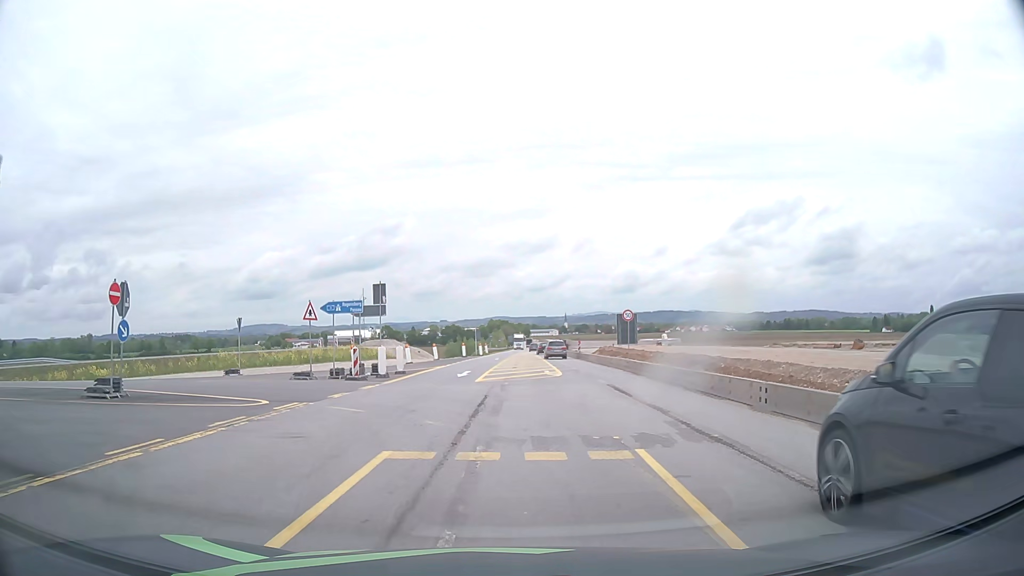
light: Day
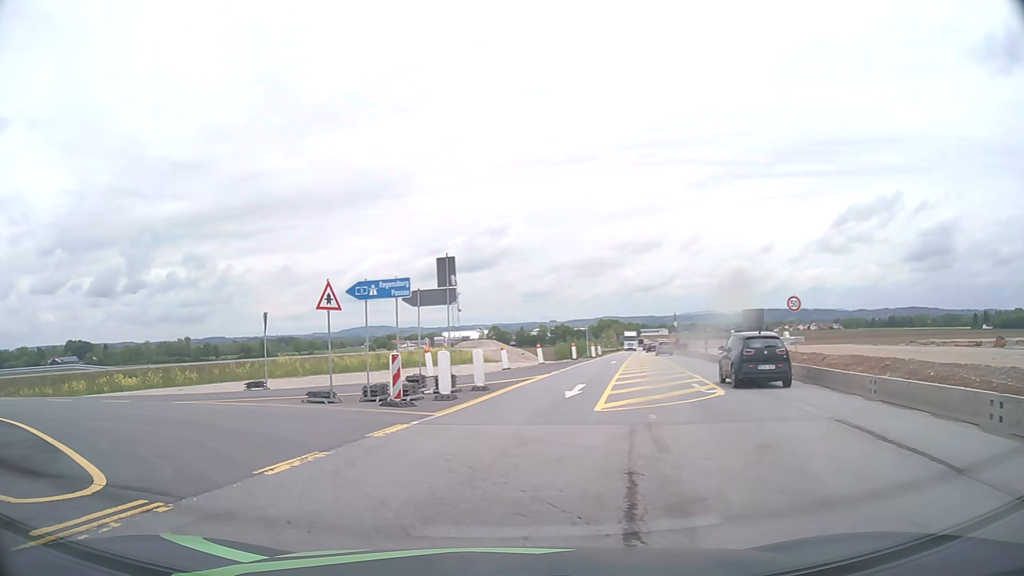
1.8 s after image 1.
(-0.3, +9.9) m; -8°
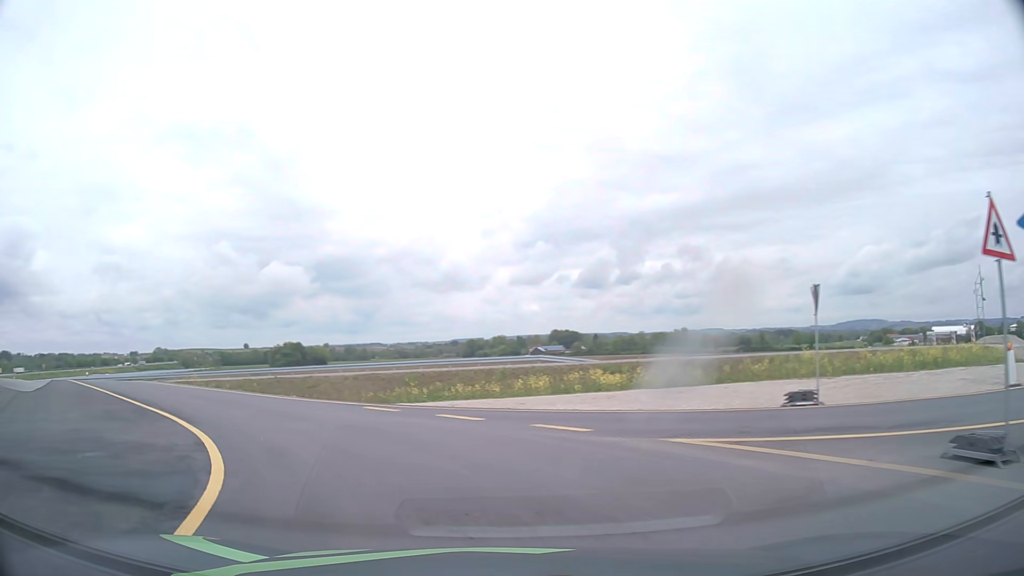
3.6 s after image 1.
(-3.4, +9.0) m; -42°
(-3, +10) (-8, +18) (-15, +25) (-21, +33) (-28, +40) (-36, +46) (-44, +52) (-53, +58) (-61, +63) (-70, +67) m
